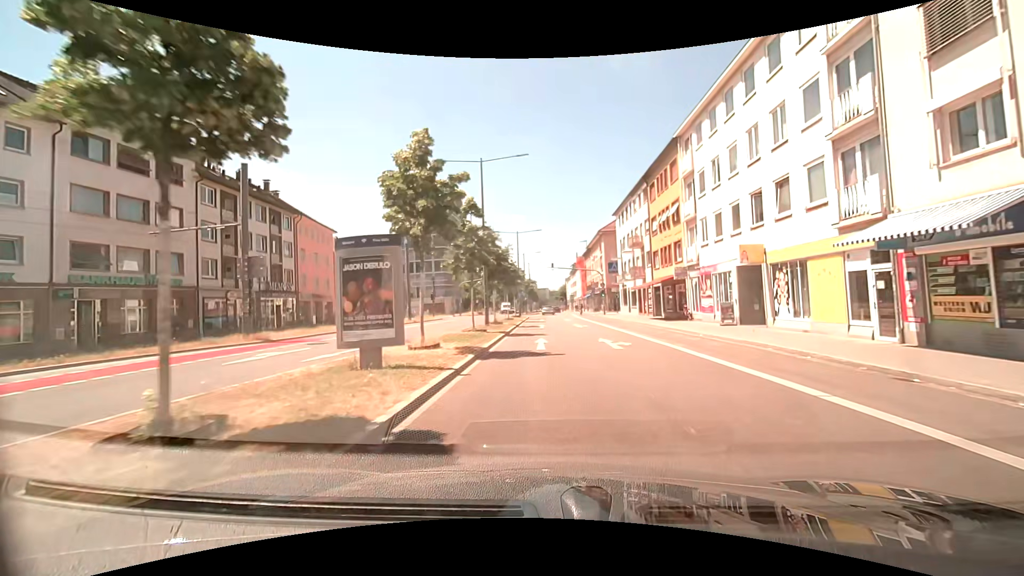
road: primary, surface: asphalt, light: Day
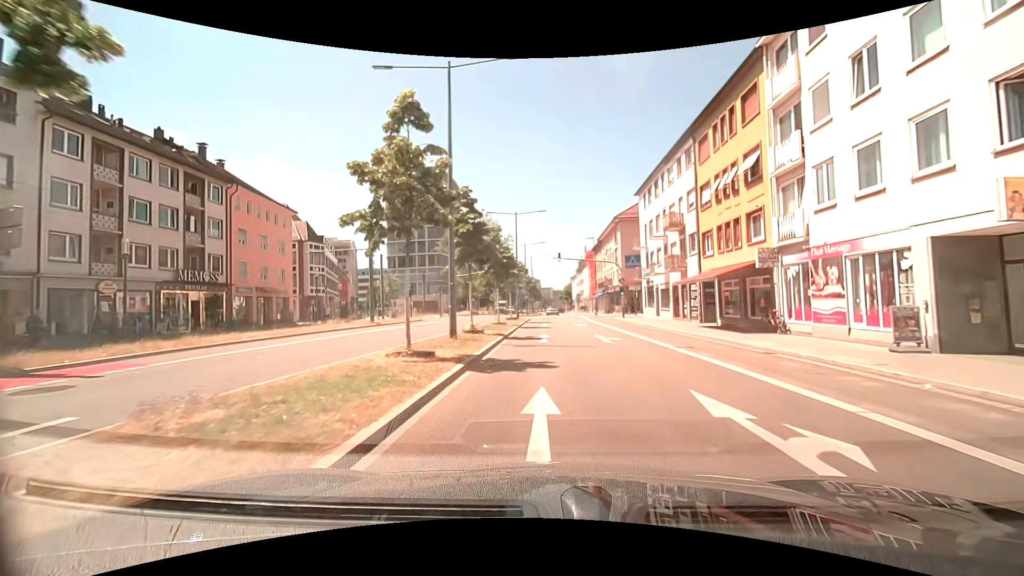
(+0.1, +11.9) m; 0°
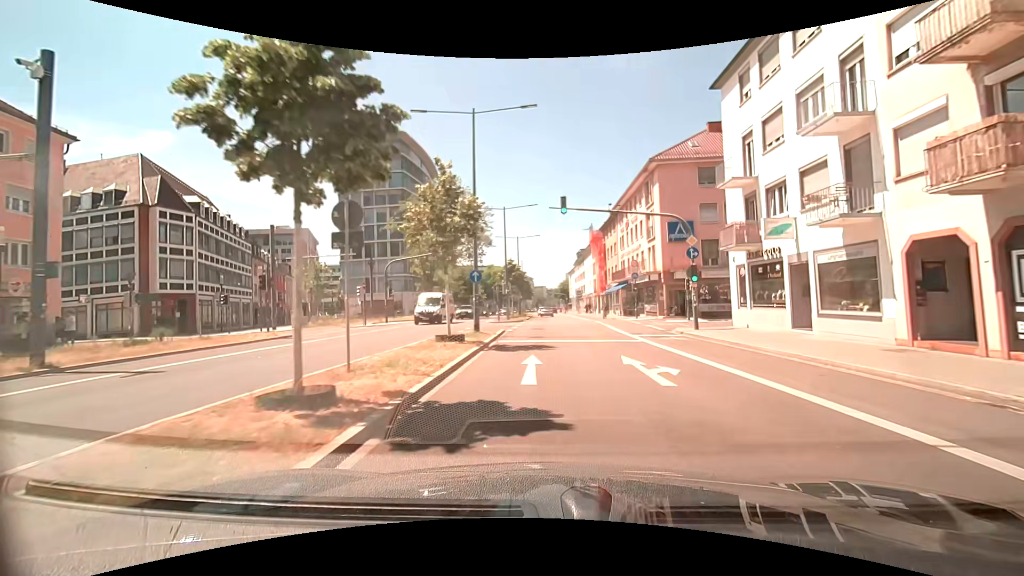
(+0.2, +24.9) m; +1°
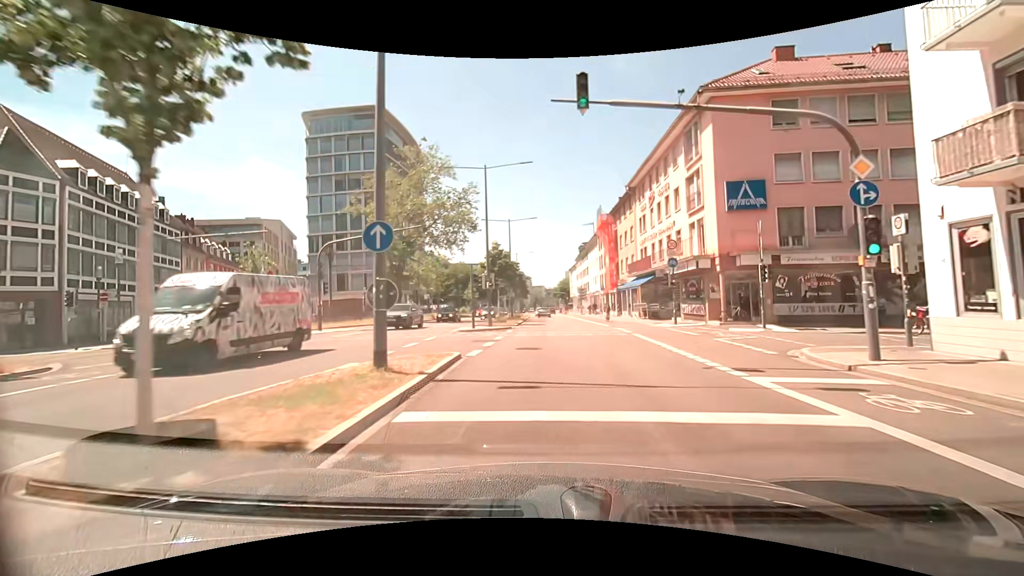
(-0.1, +12.7) m; 0°
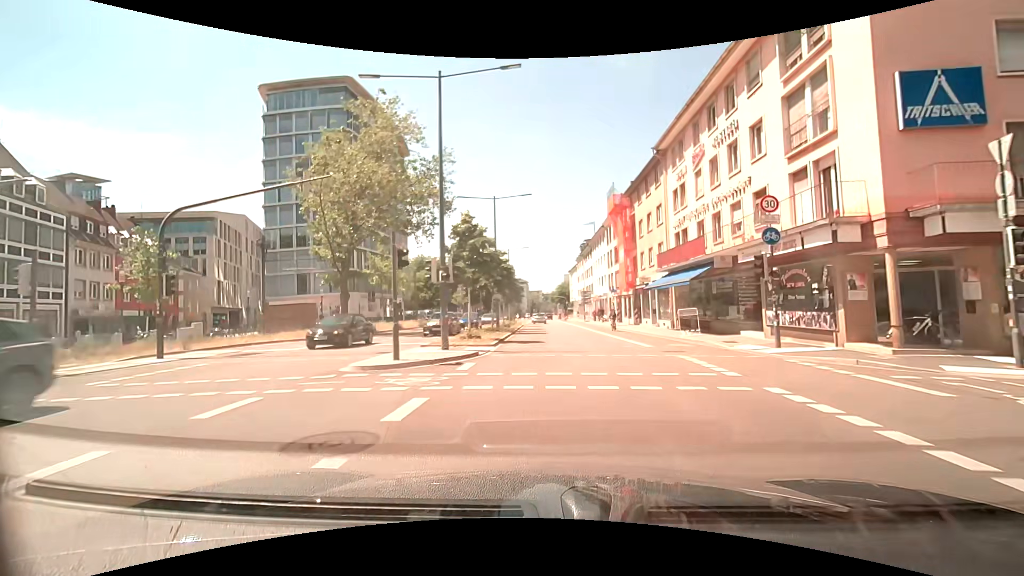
(0.0, +12.8) m; 0°
